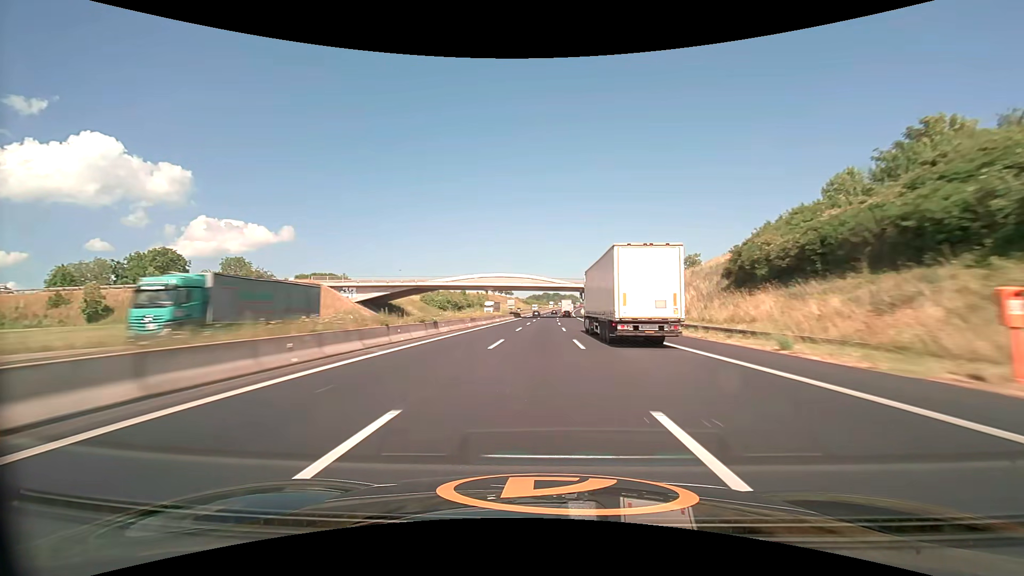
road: motorway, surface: asphalt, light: Day
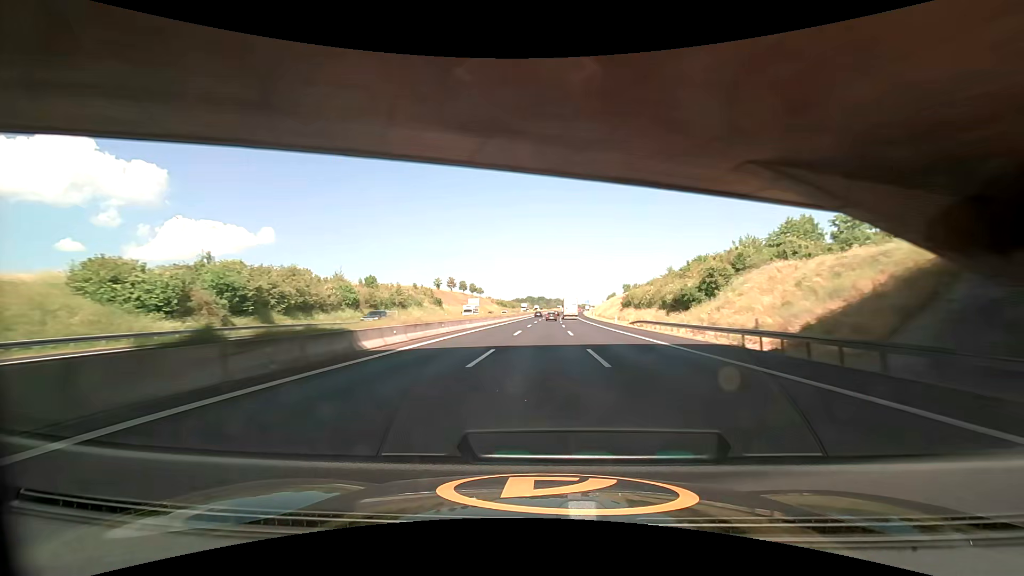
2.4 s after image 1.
(+1.4, +95.9) m; +2°
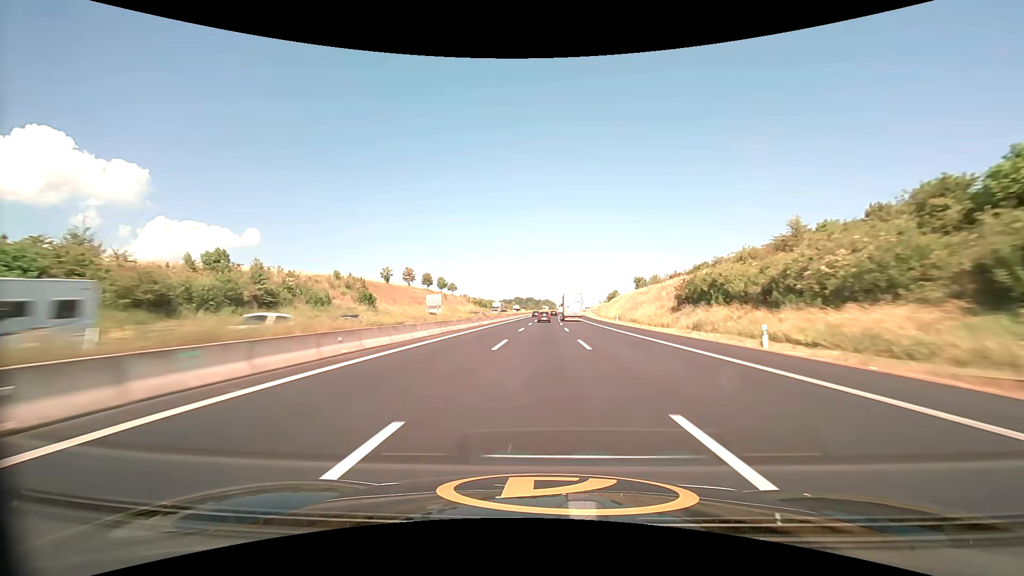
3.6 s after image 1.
(+0.4, +48.1) m; +1°
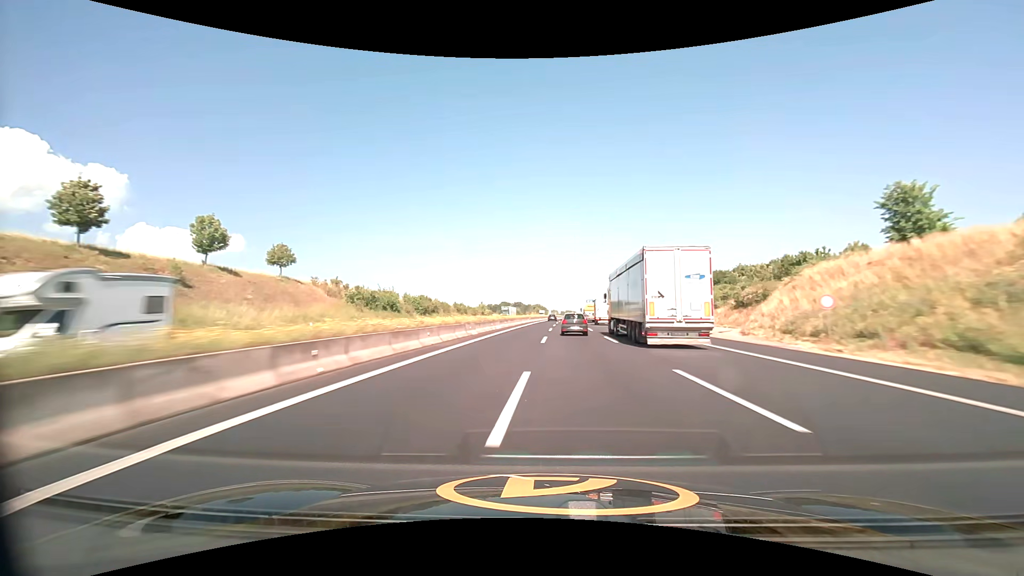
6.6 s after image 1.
(+1.7, +120.3) m; +1°
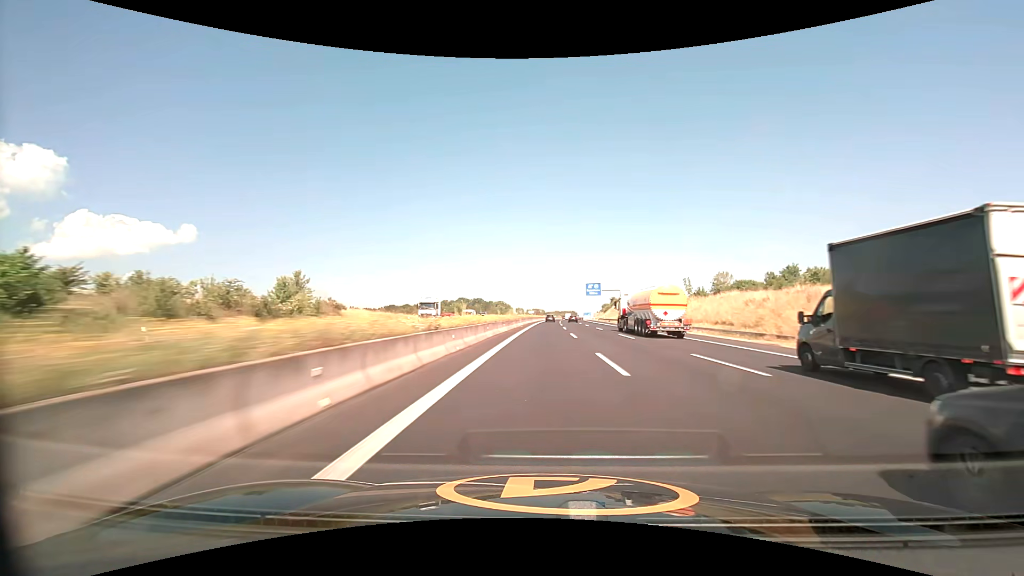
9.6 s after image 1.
(+2.7, +119.9) m; +4°
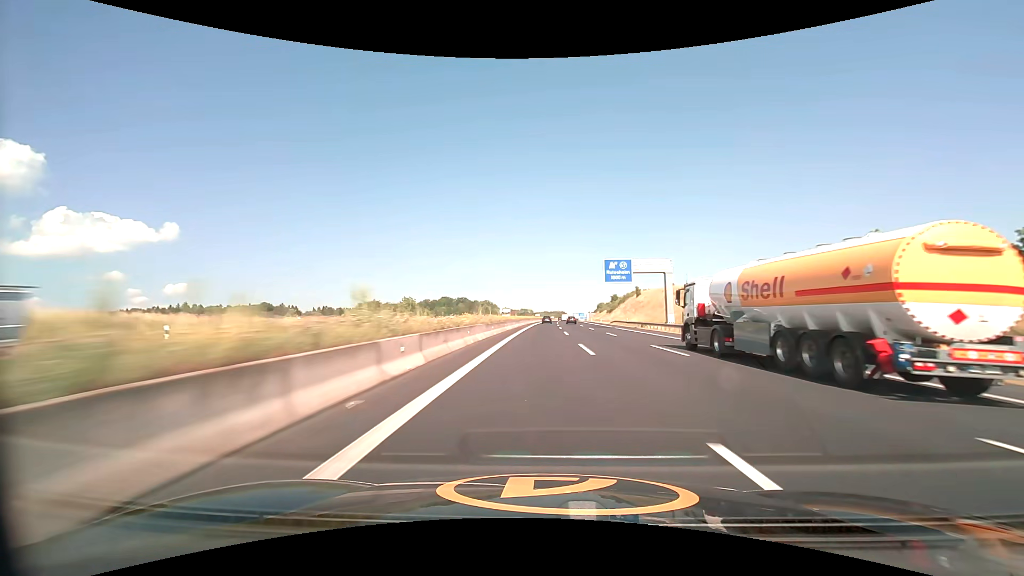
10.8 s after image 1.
(+0.7, +48.0) m; +1°
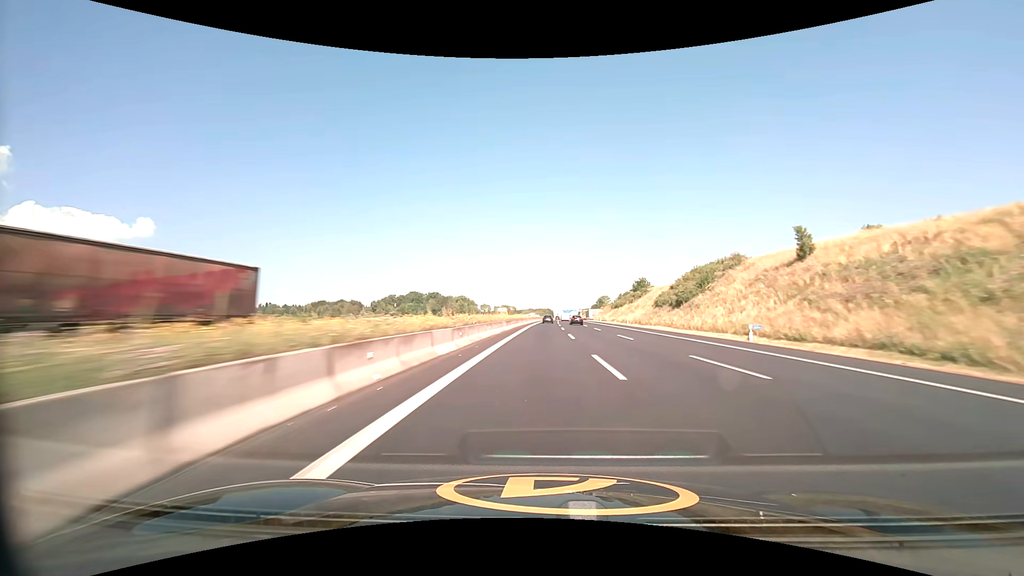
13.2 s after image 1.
(+1.6, +96.4) m; +2°
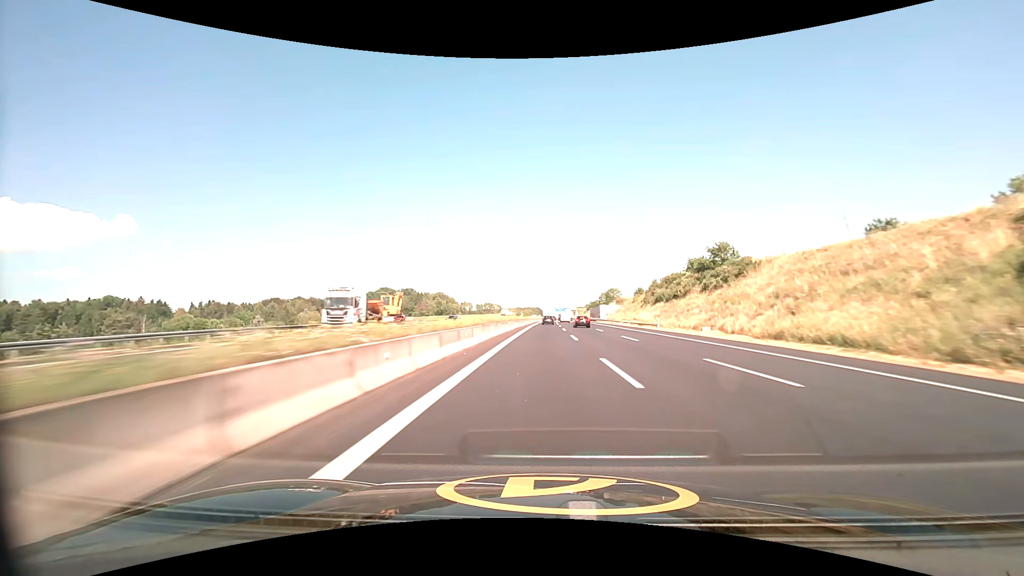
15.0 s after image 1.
(+1.0, +73.0) m; +1°
(0, +10) (0, +20) (0, +30) (0, +40) (0, +50) (+1, +60) (+1, +70) (+1, +80) (+1, +90) (+1, +100) m
